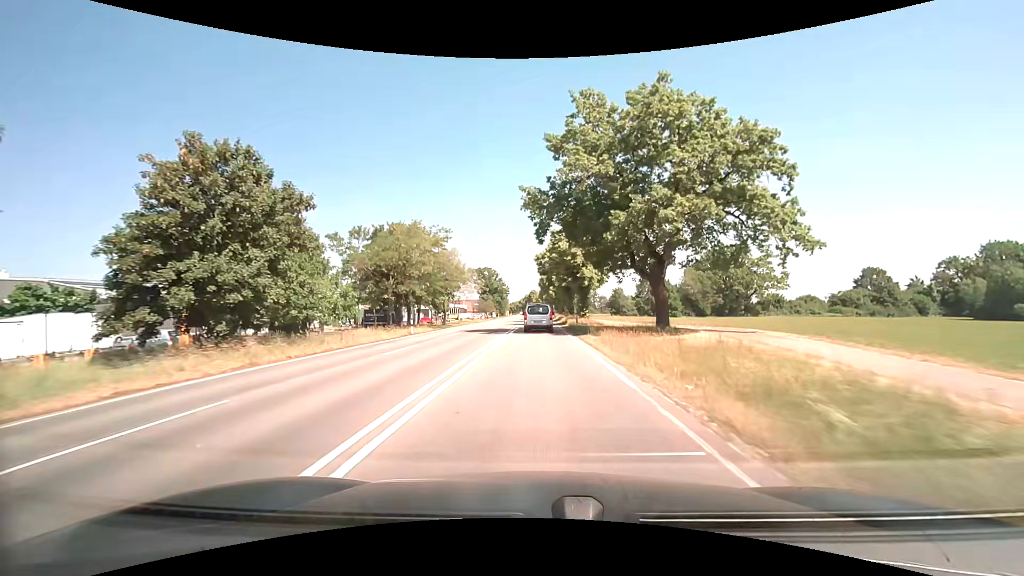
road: secondary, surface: asphalt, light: Day
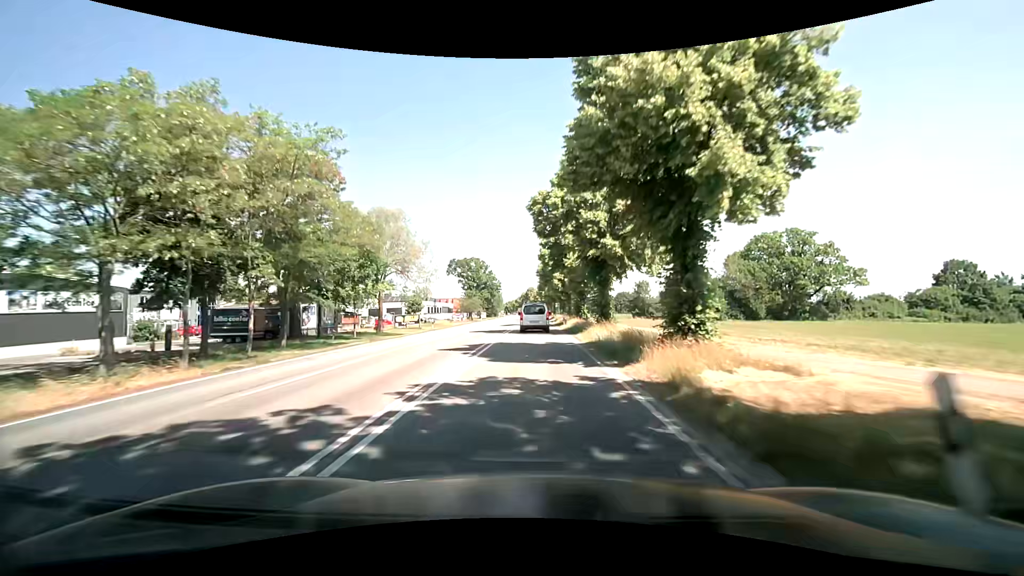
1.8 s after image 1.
(+0.1, +31.8) m; 0°
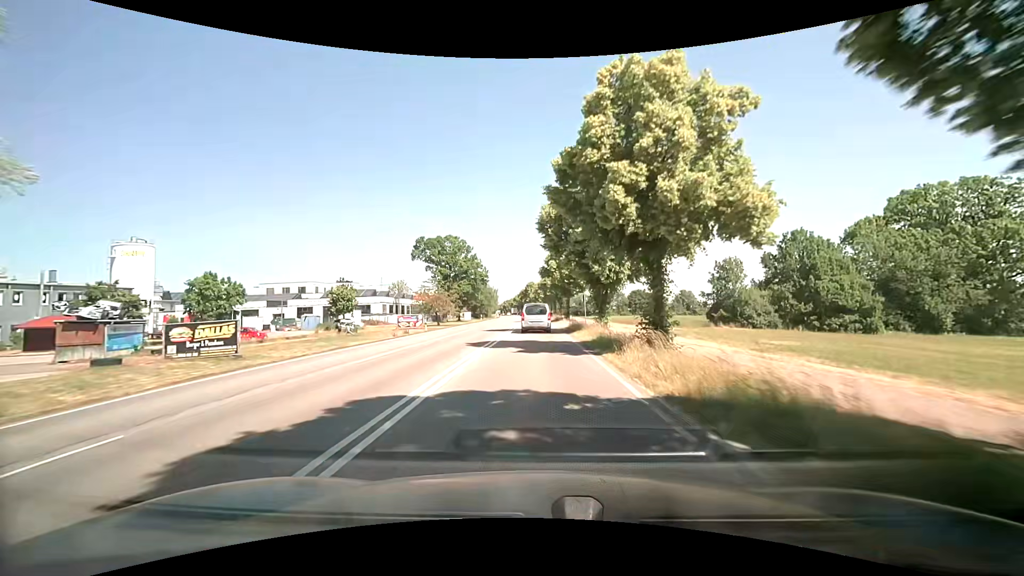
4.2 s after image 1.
(-0.1, +42.5) m; 0°
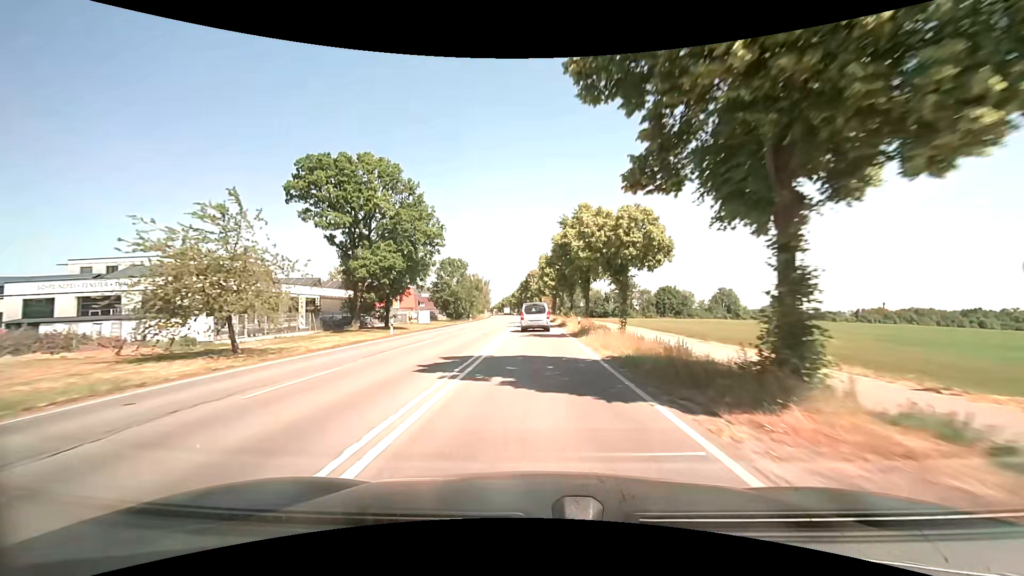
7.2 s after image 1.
(-0.1, +53.5) m; 0°
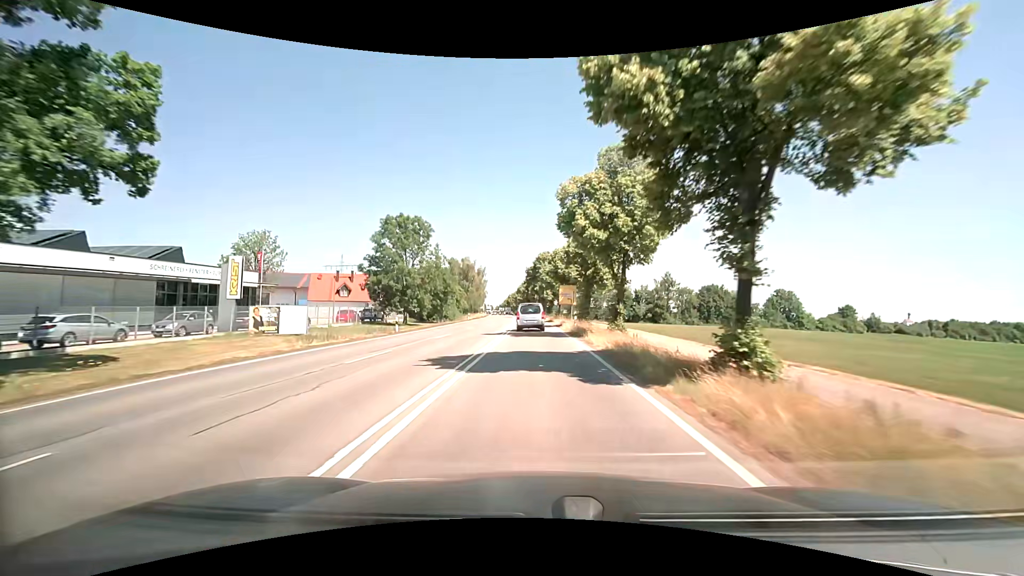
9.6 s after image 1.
(-0.2, +43.3) m; -1°
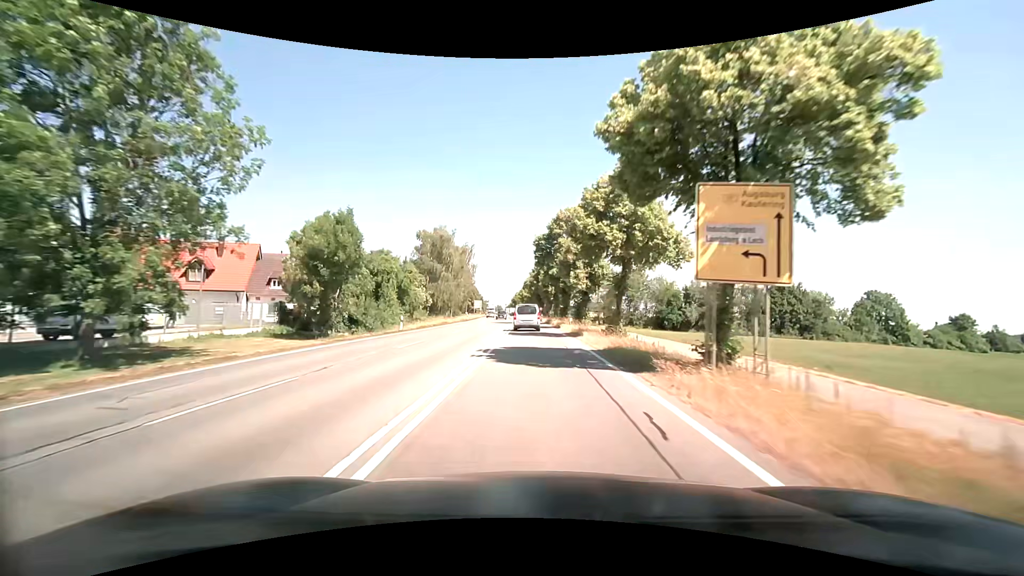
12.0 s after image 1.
(-0.4, +42.9) m; -1°
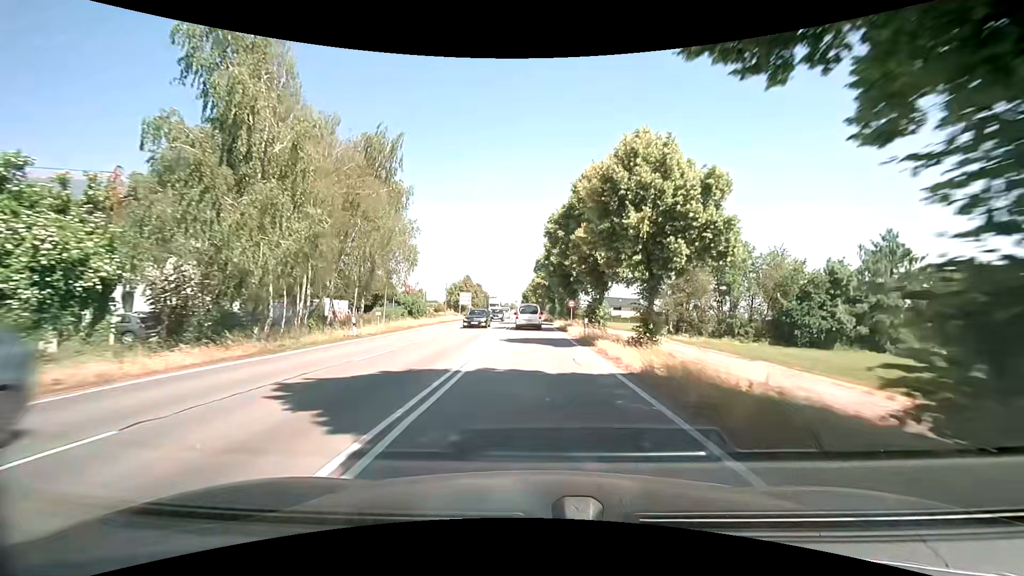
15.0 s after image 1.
(-0.9, +52.1) m; -2°
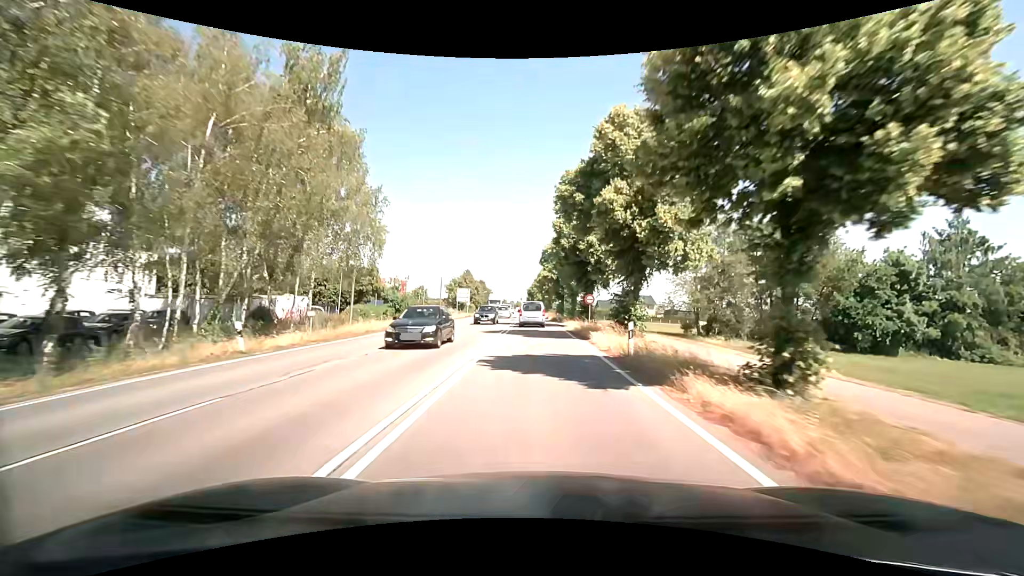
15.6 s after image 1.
(-0.1, +10.1) m; 0°
(0, +10) (0, +20) (0, +30) (-1, +40) (-1, +50) (-1, +60) (-1, +70) (-2, +80) (-2, +90) (-2, +100) m
